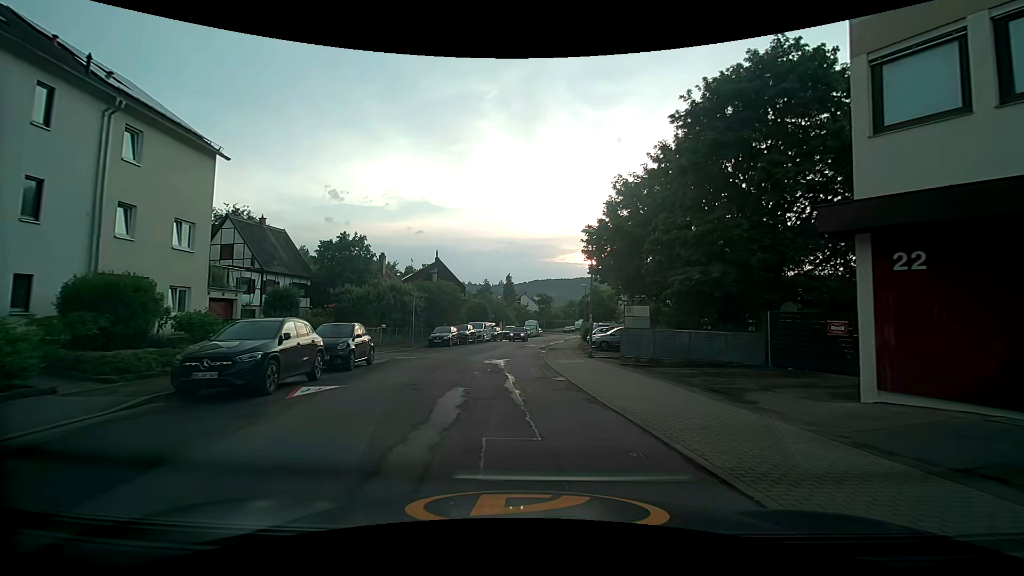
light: Day
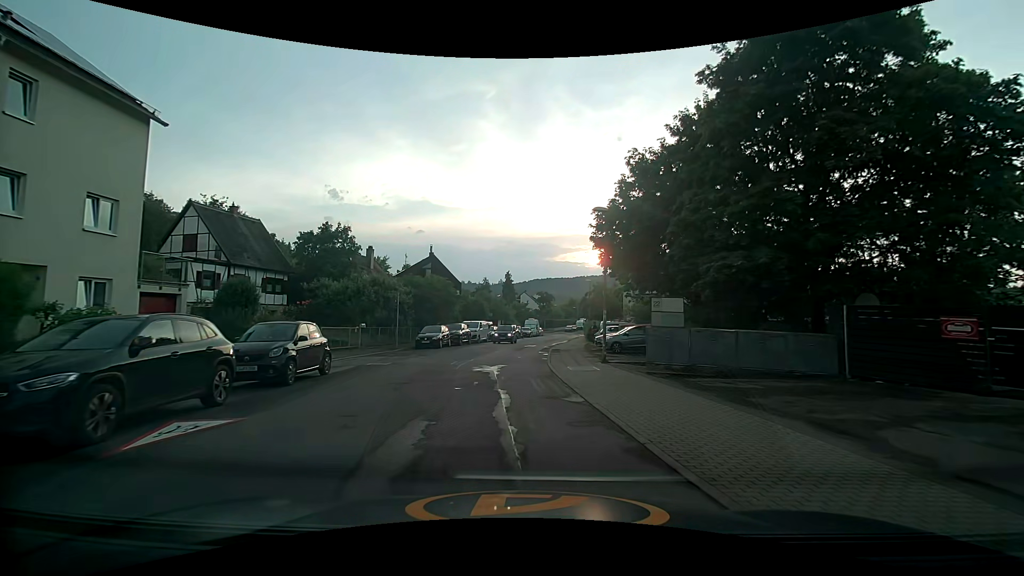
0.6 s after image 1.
(-0.1, +4.2) m; 0°
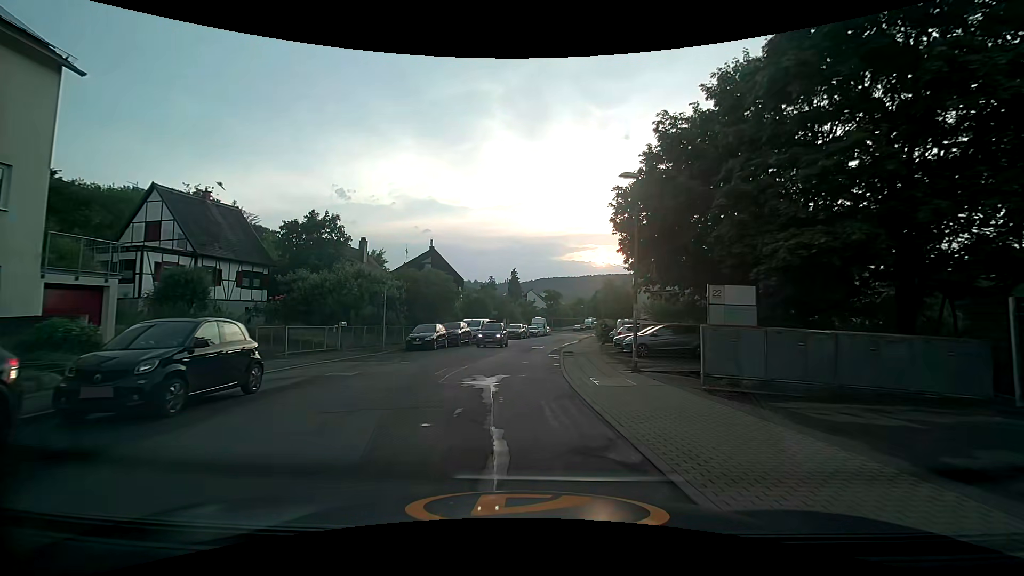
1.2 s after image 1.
(-0.1, +4.3) m; -1°
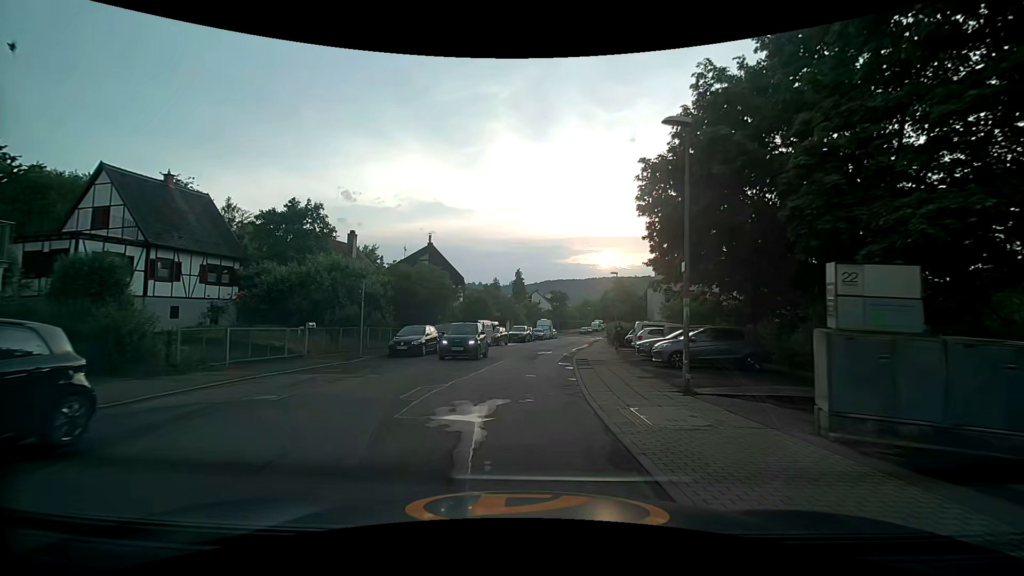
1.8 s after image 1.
(-0.1, +4.3) m; -1°
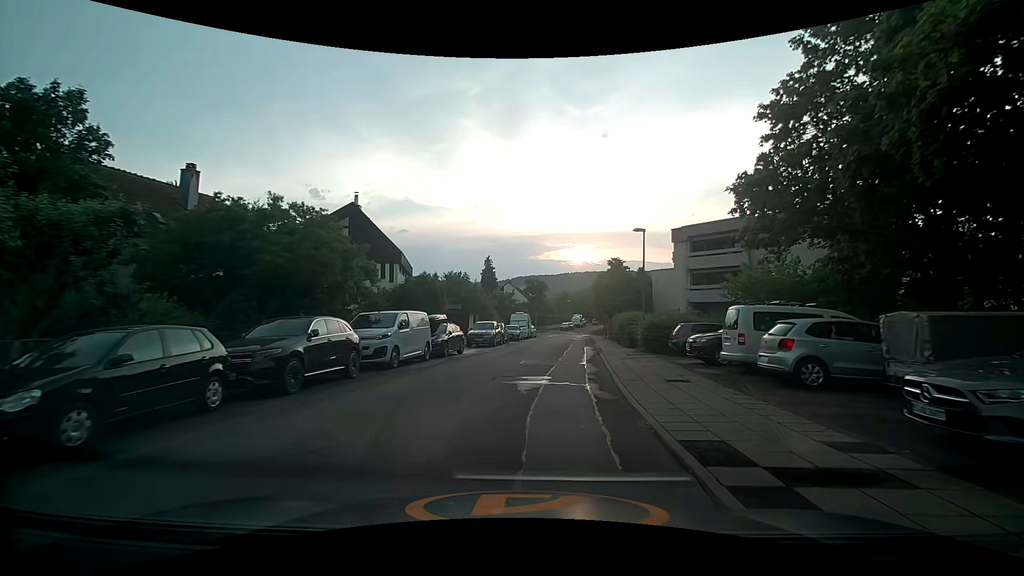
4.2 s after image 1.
(+0.3, +17.2) m; +3°
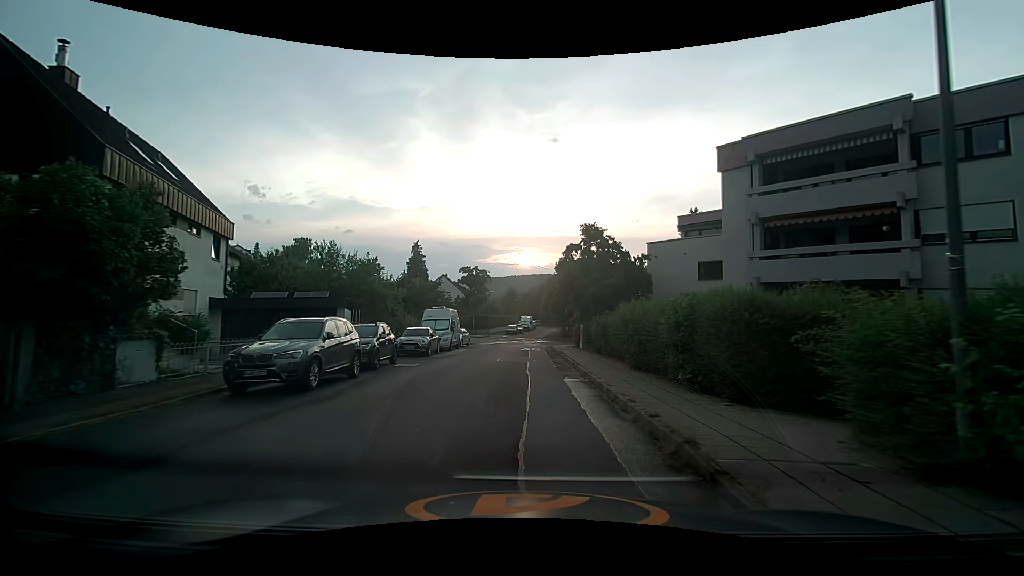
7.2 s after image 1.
(+1.4, +21.1) m; +6°
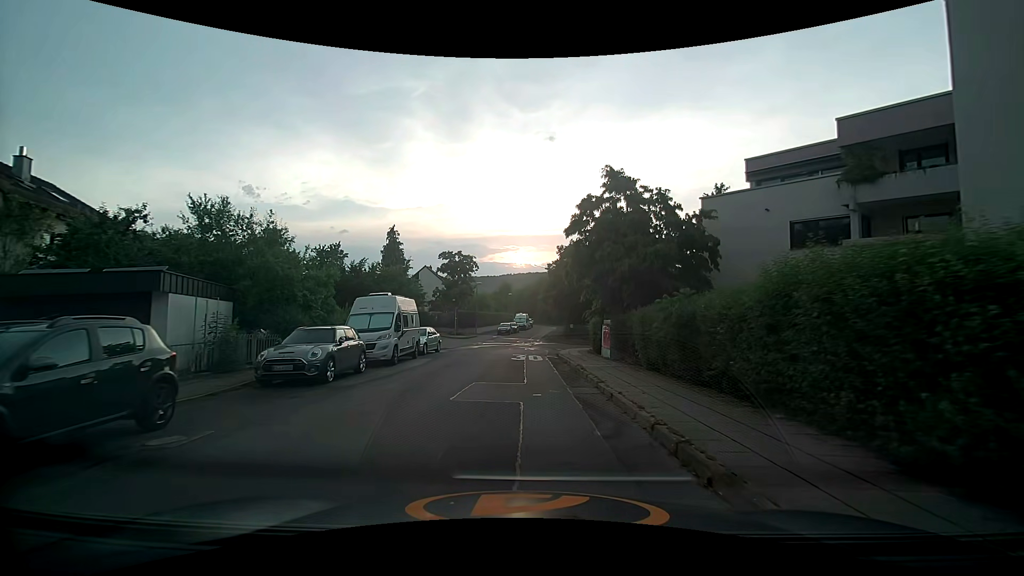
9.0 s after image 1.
(+0.2, +12.3) m; +1°
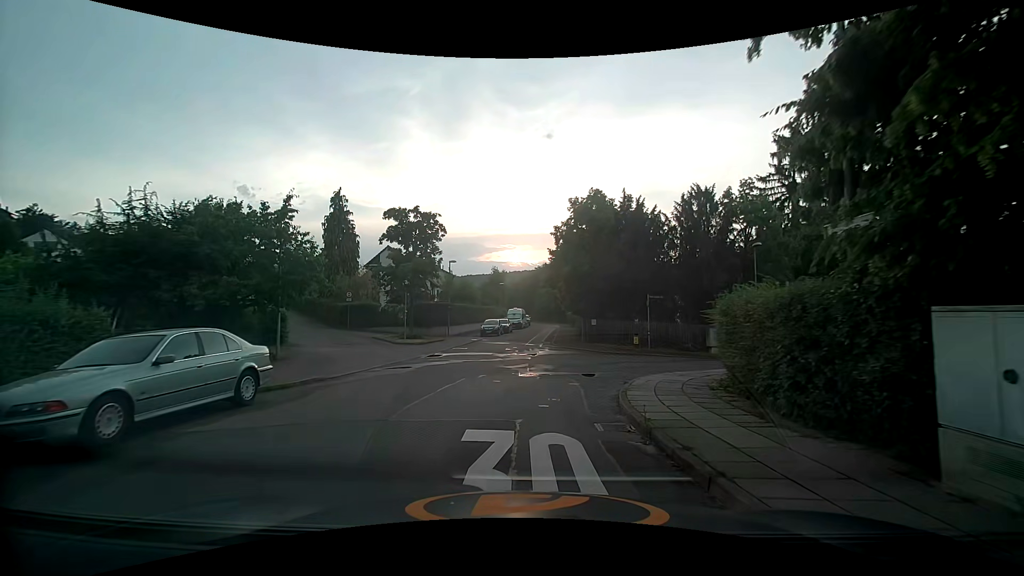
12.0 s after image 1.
(0.0, +19.2) m; 0°
